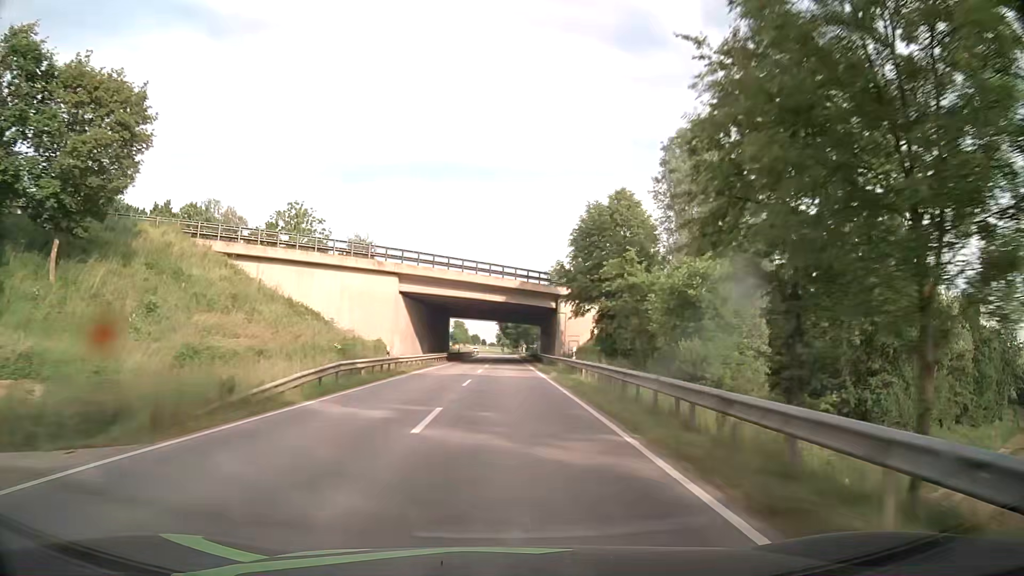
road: secondary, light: Day
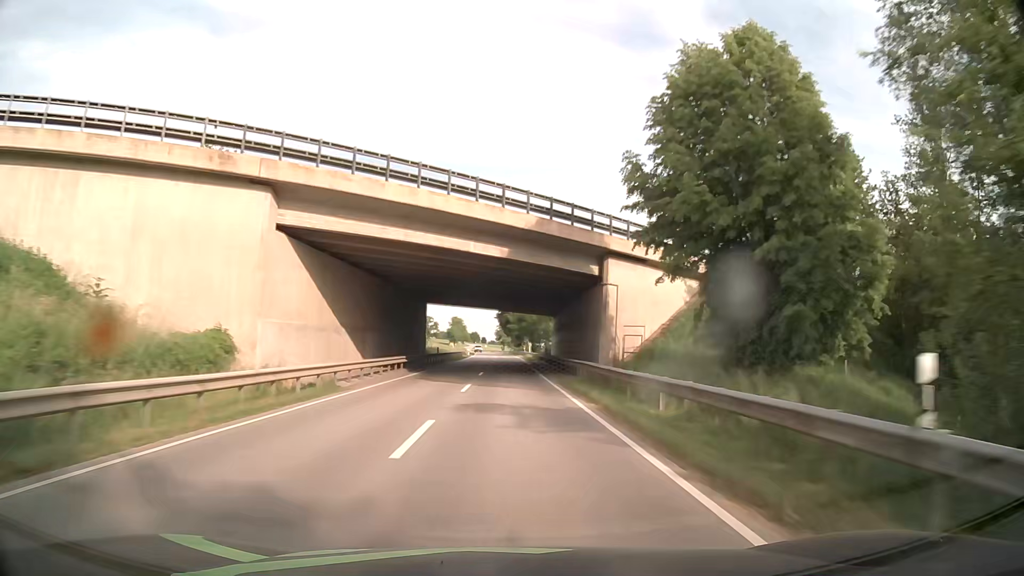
(0.0, +26.3) m; 0°
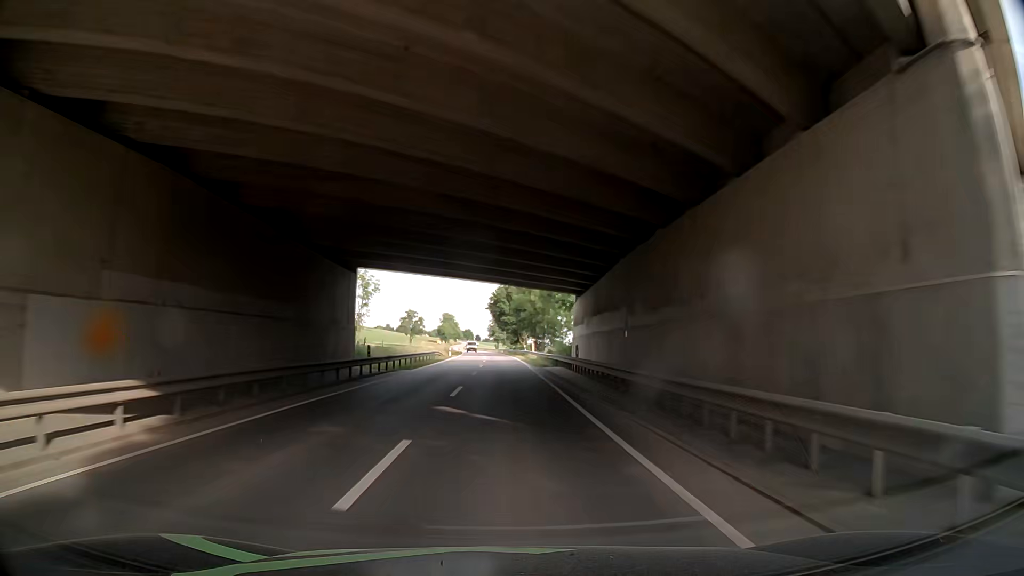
(+0.2, +26.7) m; +2°
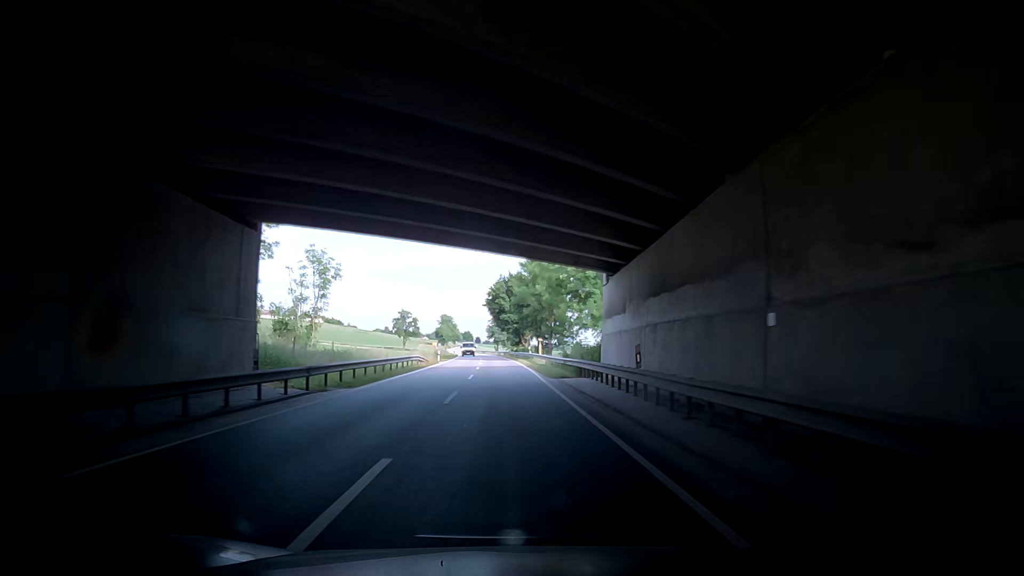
(0.0, +13.6) m; 0°
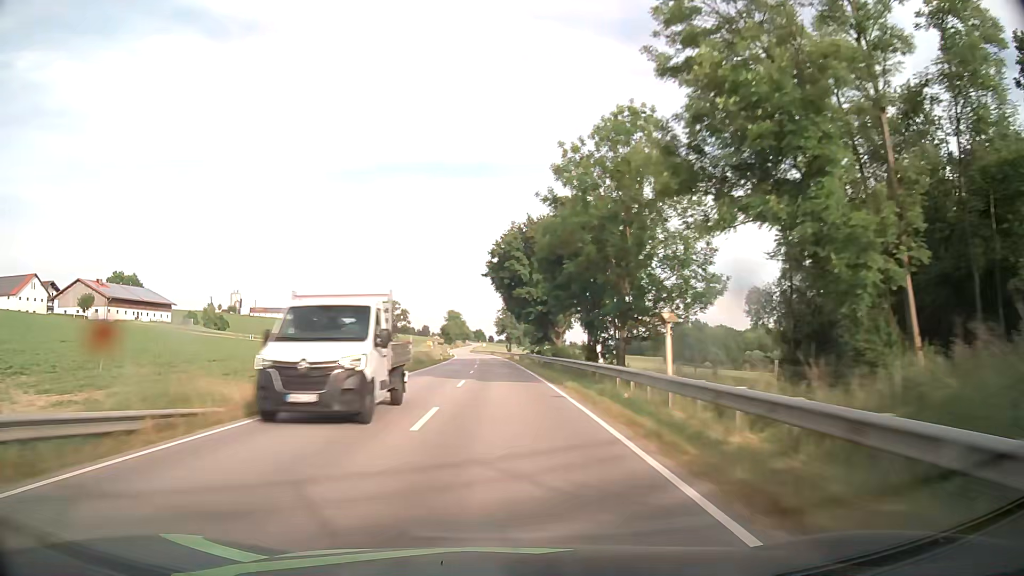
(-1.1, +41.4) m; -2°
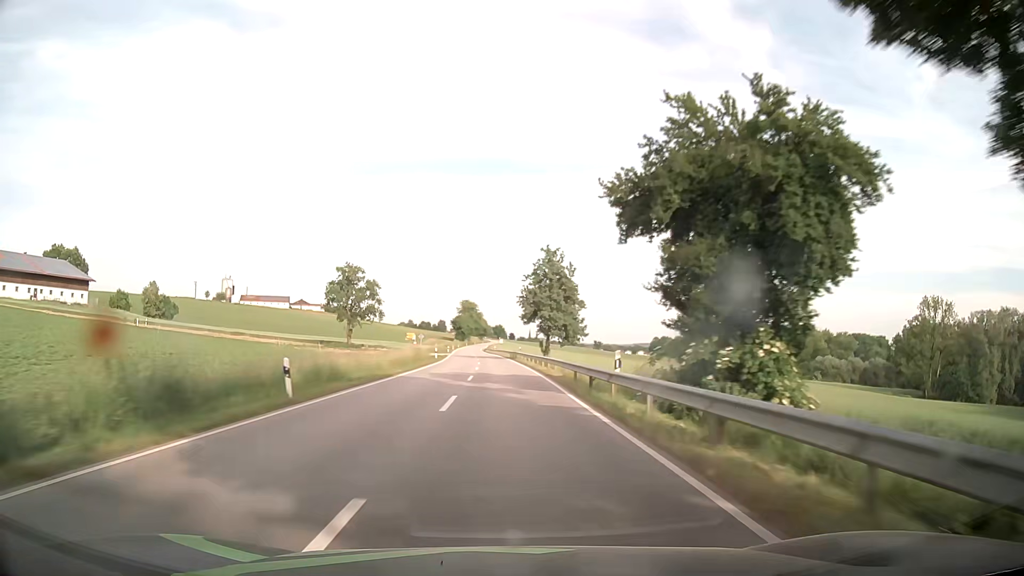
(-1.5, +57.0) m; -2°
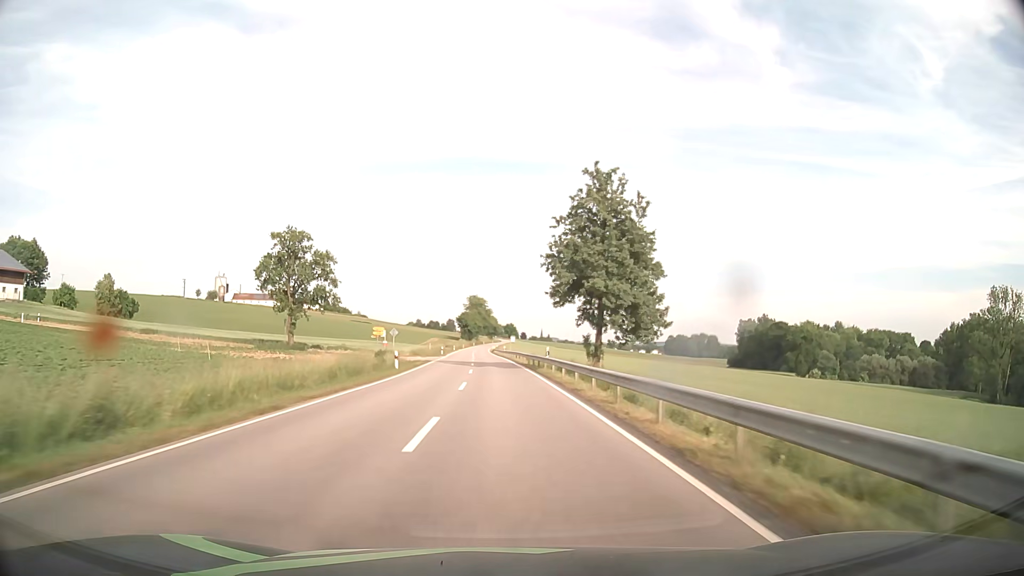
(-0.1, +29.3) m; -1°
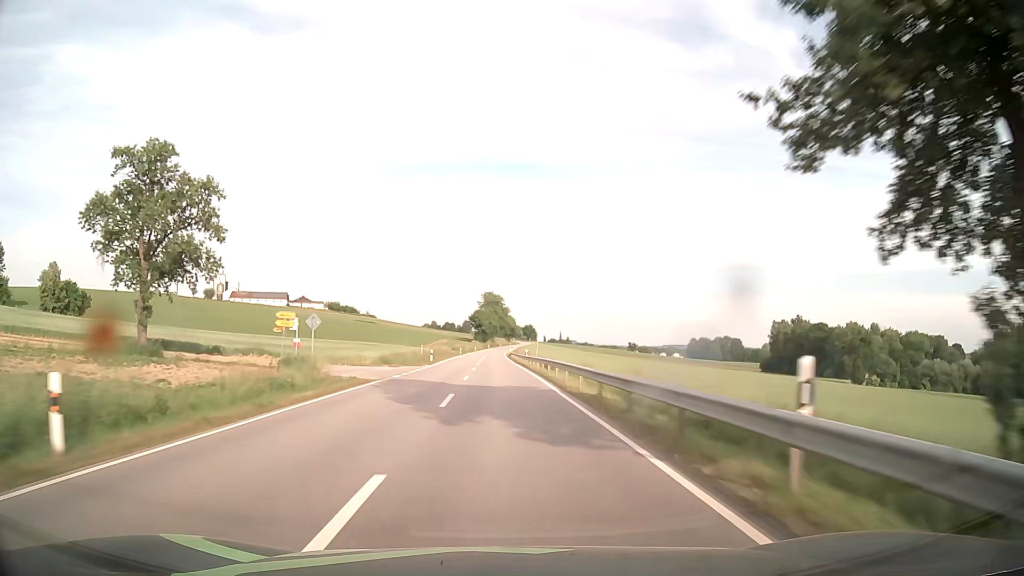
(-0.3, +29.9) m; -1°
(0, +10) (0, +20) (0, +30) (-1, +40) (-1, +50) (-1, +60) (-1, +70) (-1, +80) (-2, +90) (-2, +100) m
